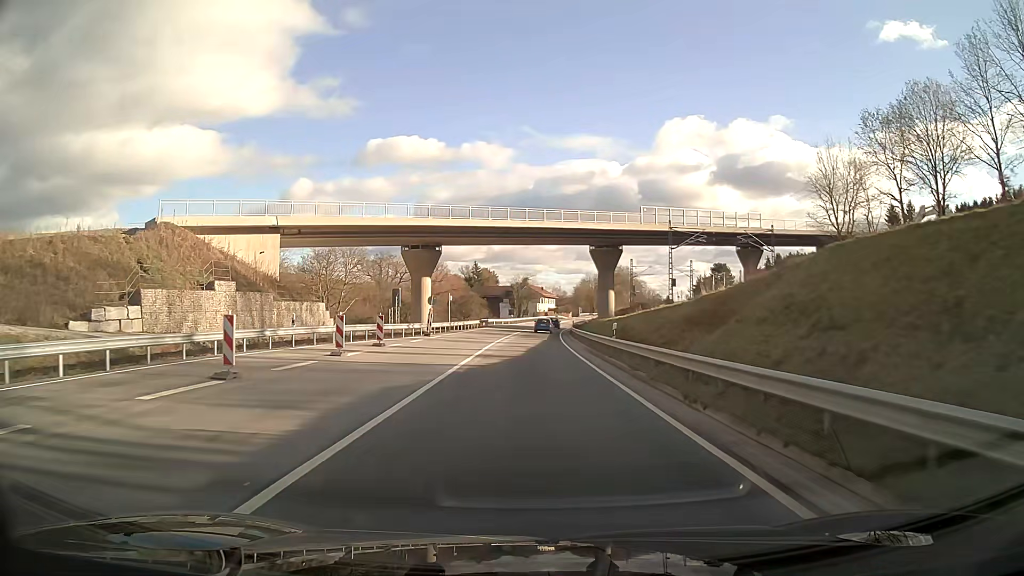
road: primary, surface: asphalt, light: Day
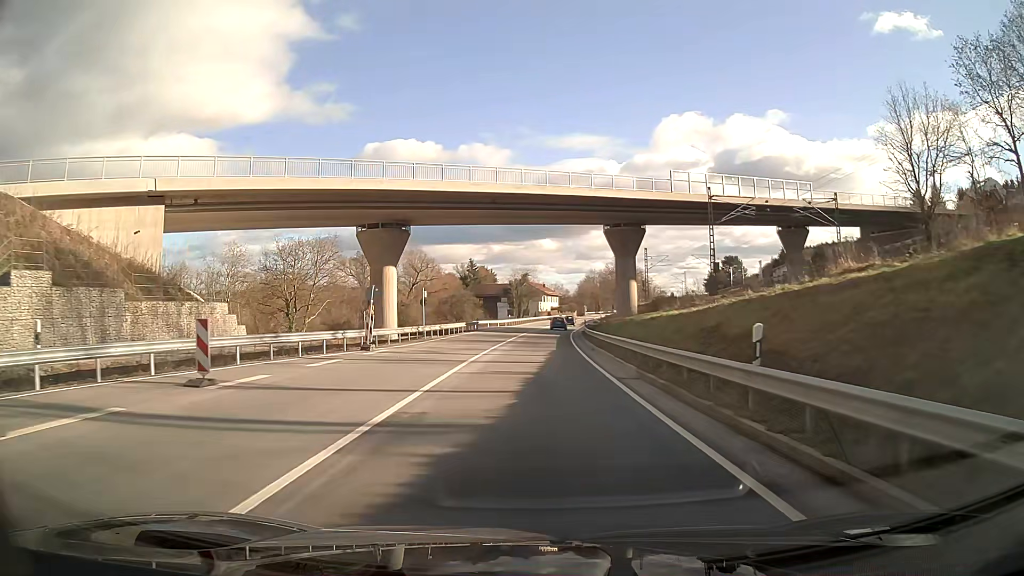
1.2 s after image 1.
(0.0, +15.8) m; 0°
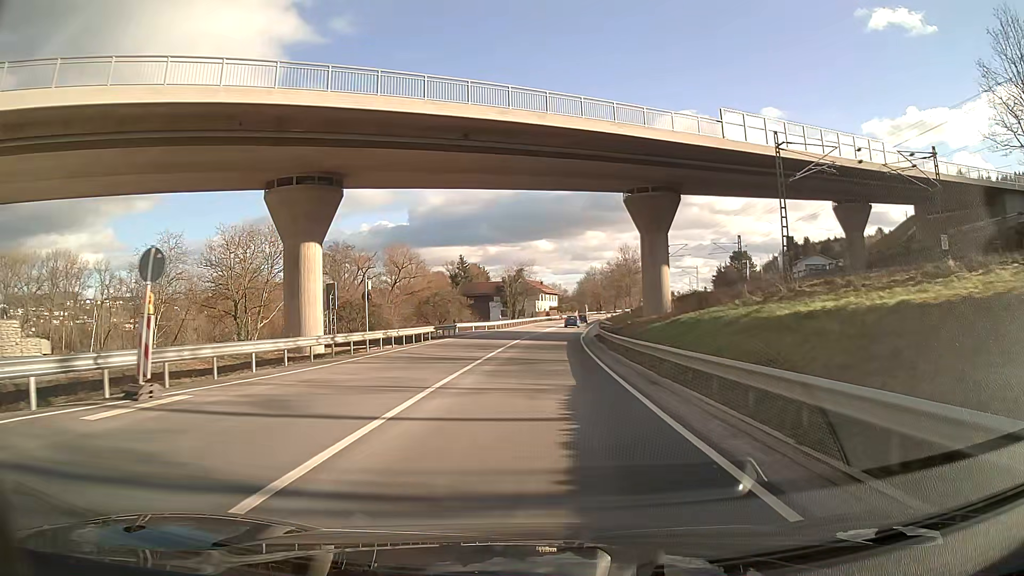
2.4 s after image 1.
(+0.1, +15.9) m; +1°
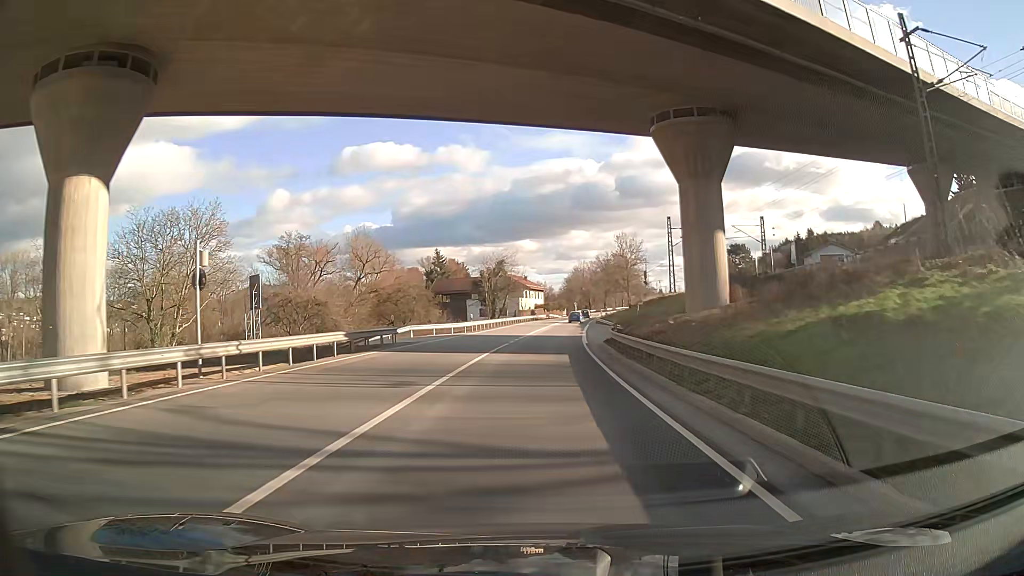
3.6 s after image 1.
(+0.2, +16.0) m; +1°
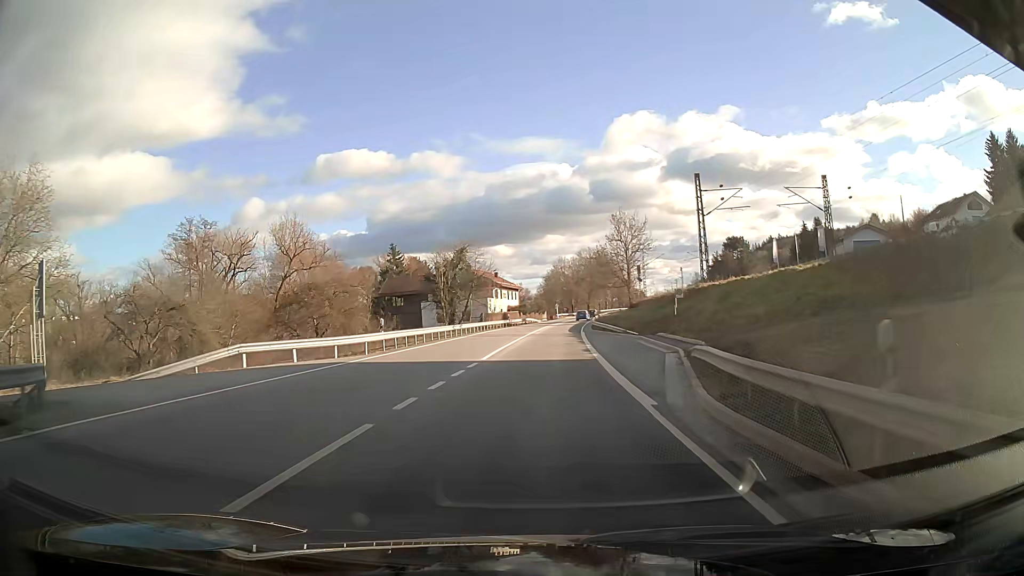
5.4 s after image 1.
(+0.4, +24.3) m; +2°
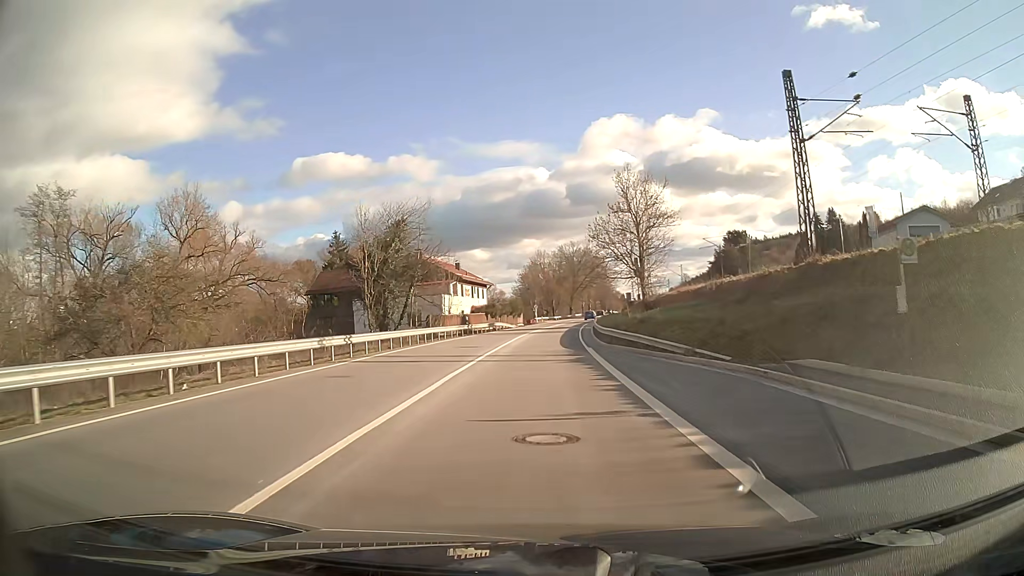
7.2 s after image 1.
(+0.5, +24.4) m; +2°
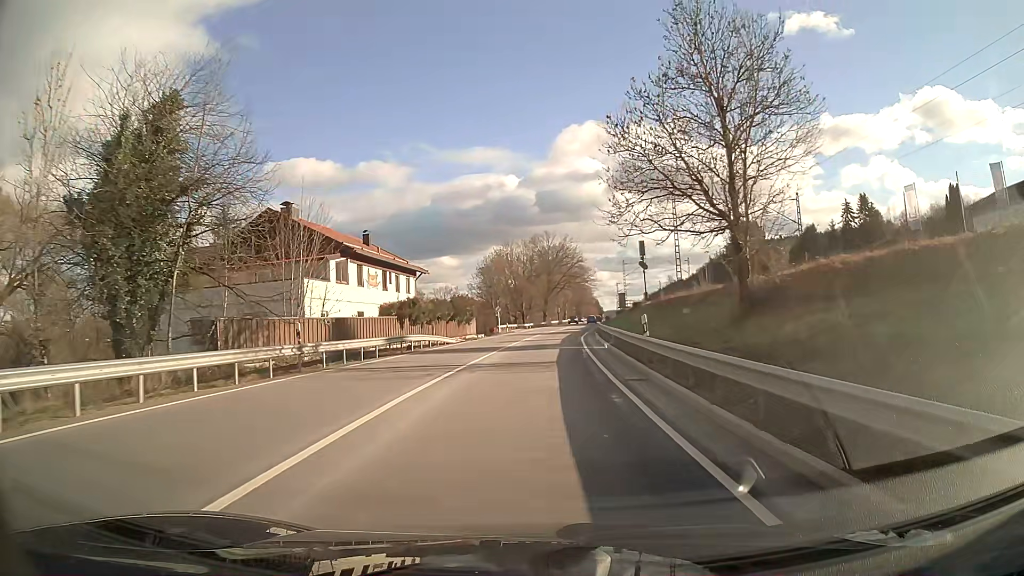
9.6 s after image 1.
(+0.7, +32.5) m; +3°
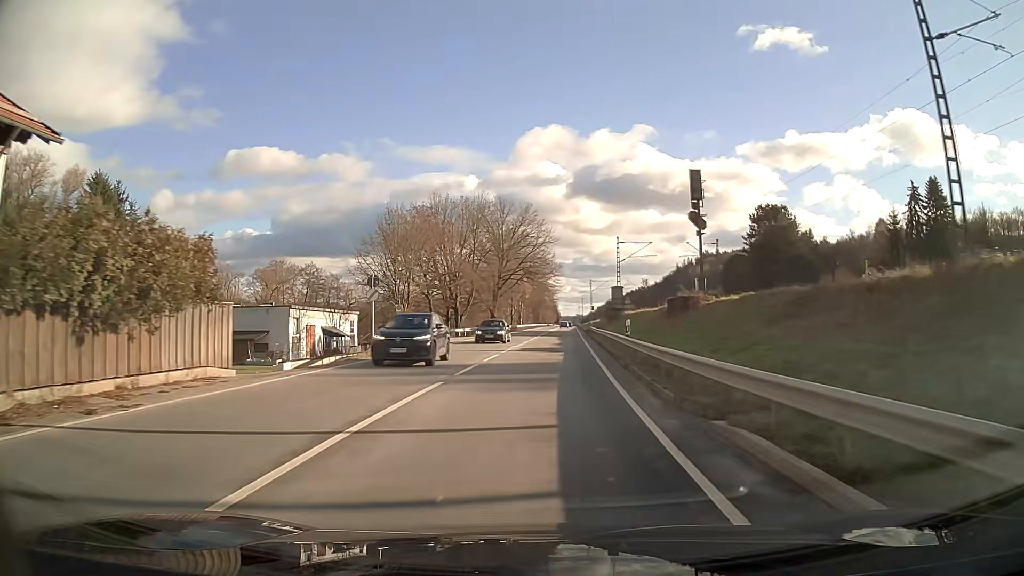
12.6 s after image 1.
(+1.4, +40.8) m; +4°
(0, +10) (0, +20) (+1, +30) (+1, +40) (+1, +50) (+2, +60) (+3, +70) (+3, +80) (+4, +90) (+4, +100) m
